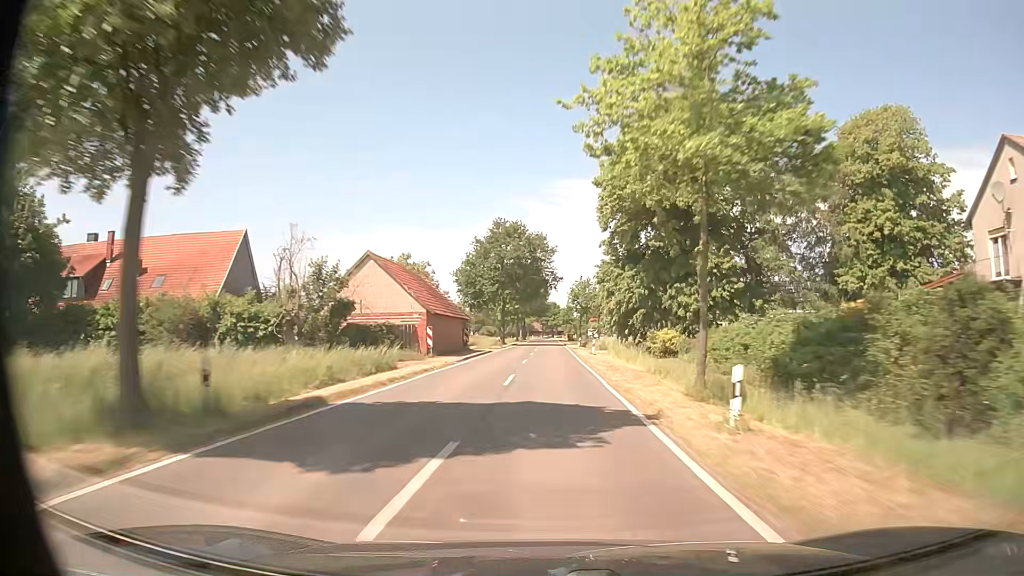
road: tertiary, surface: asphalt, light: Day
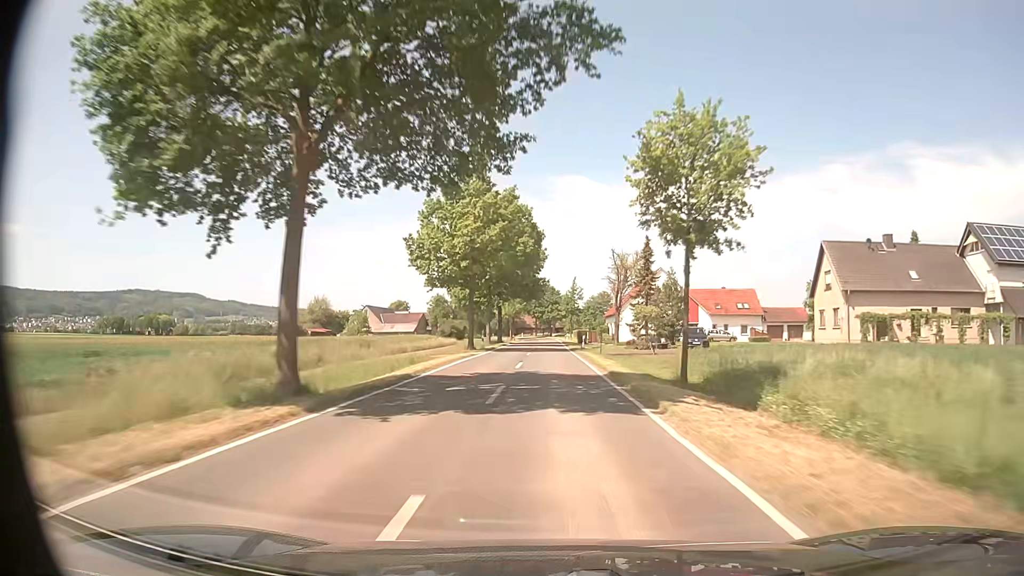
(+0.1, +63.3) m; 0°
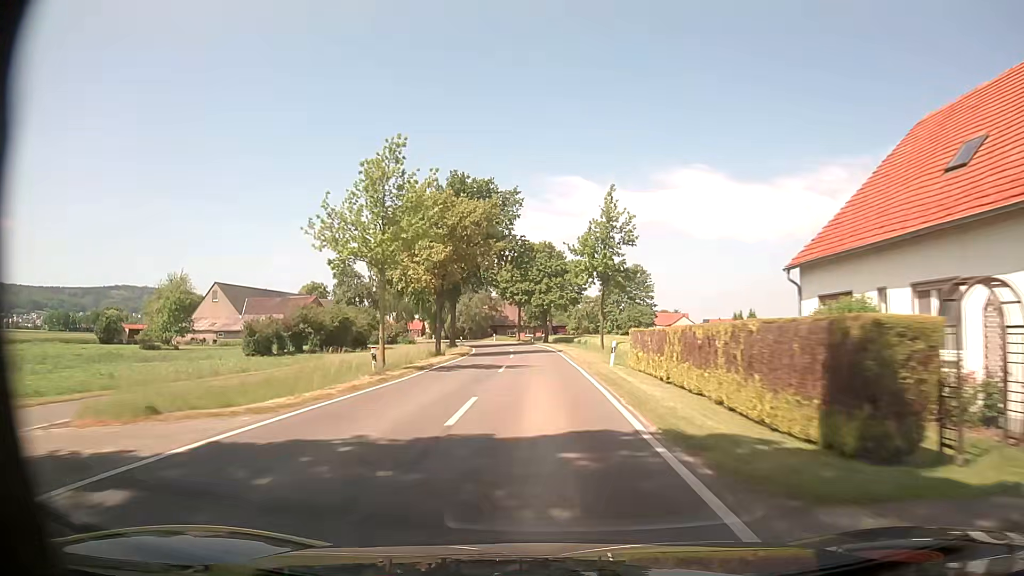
(+0.5, +76.0) m; 0°
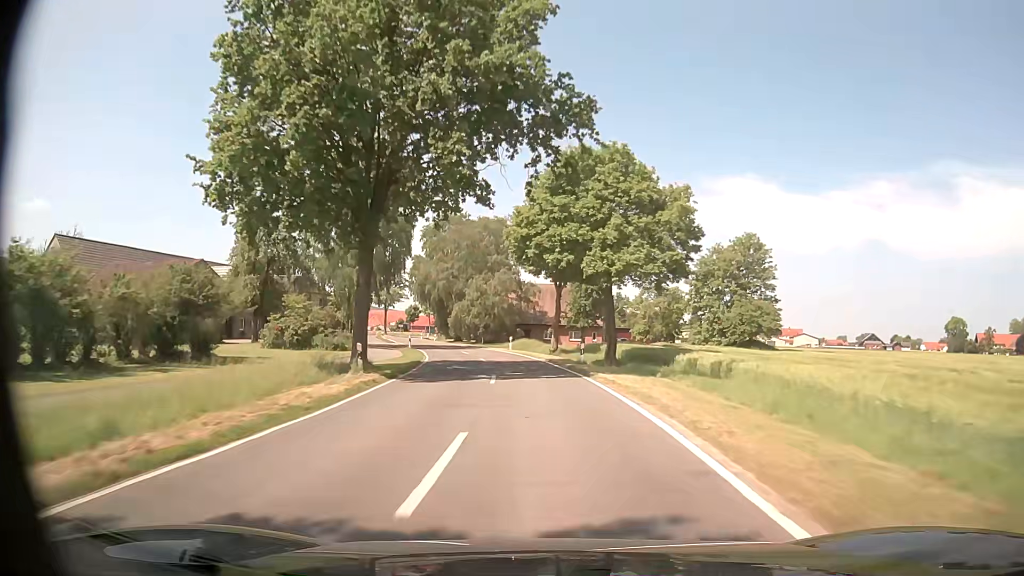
(-0.8, +42.5) m; -3°
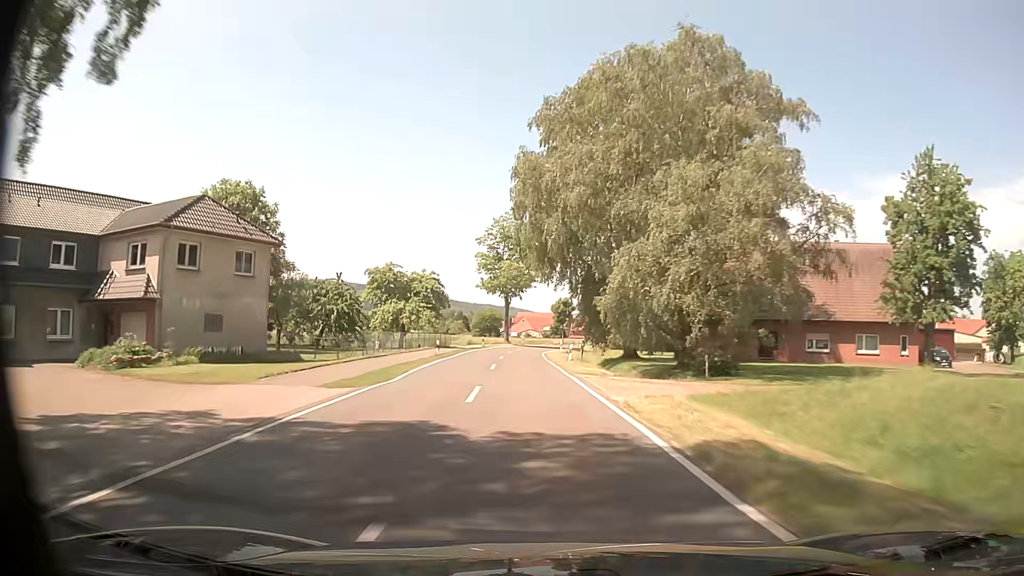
(-7.0, +55.5) m; -15°
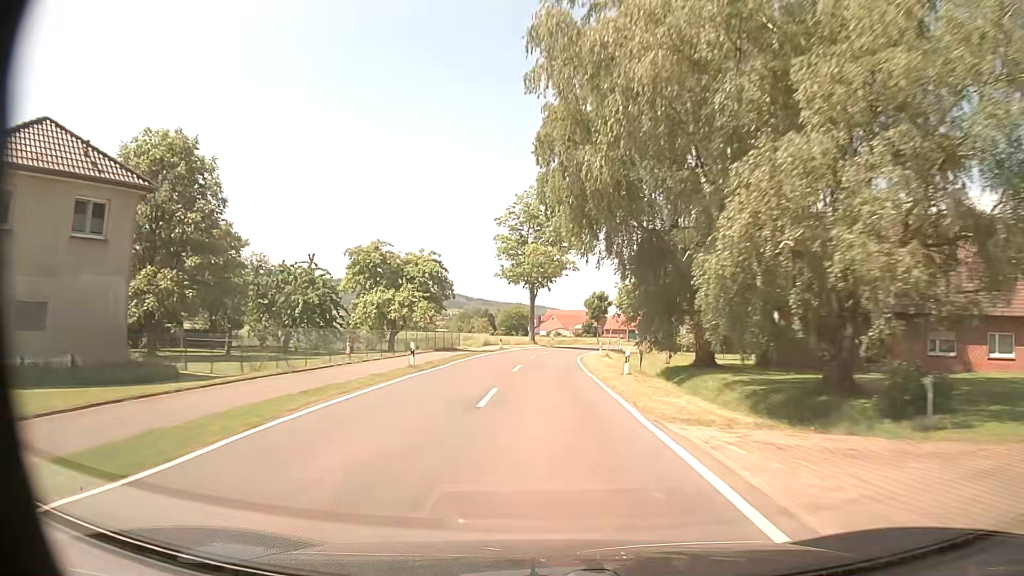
(-0.3, +14.1) m; -3°
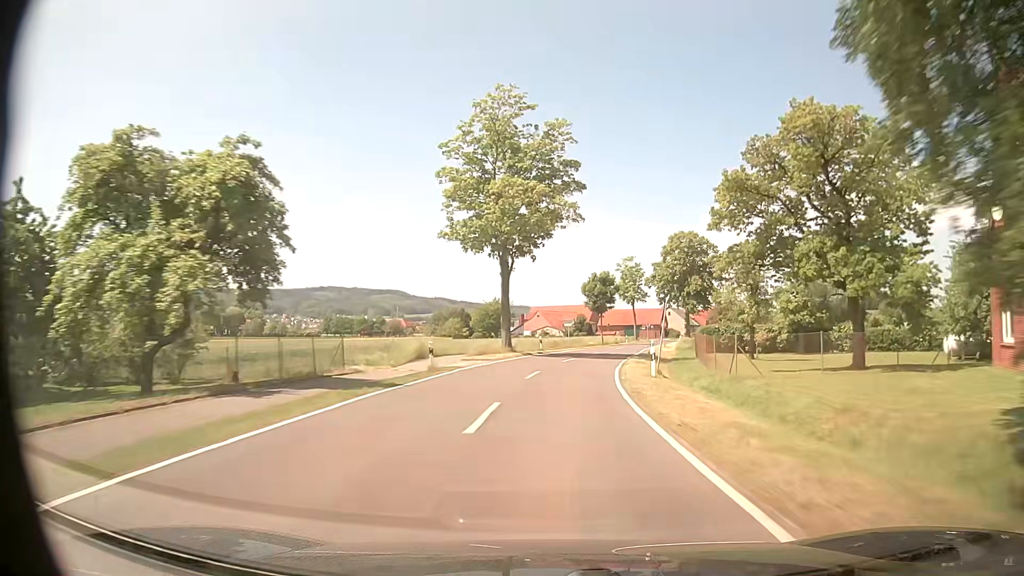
(0.0, +28.1) m; +2°
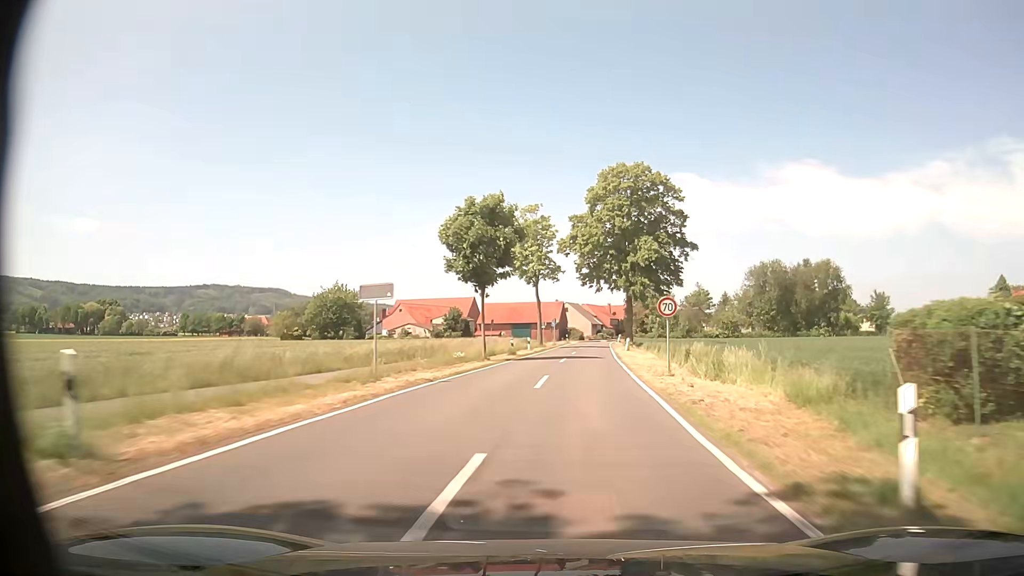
(+2.7, +40.1) m; +9°
(0, +10) (+1, +20) (+2, +30) (+3, +40) (+4, +50) (+5, +60) (+6, +70) (+7, +80) (+8, +90) (+9, +99) m
